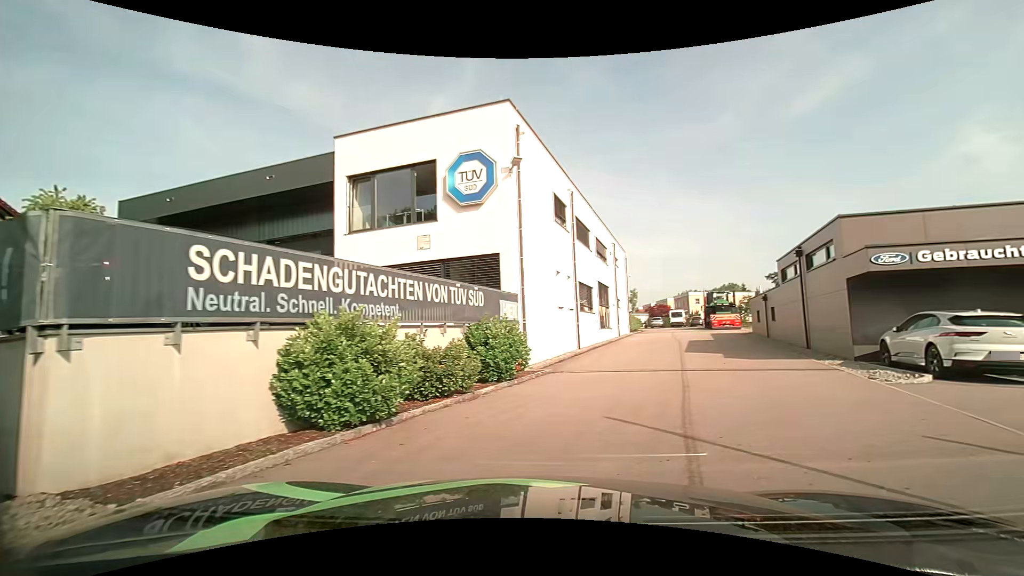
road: residential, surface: asphalt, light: Day
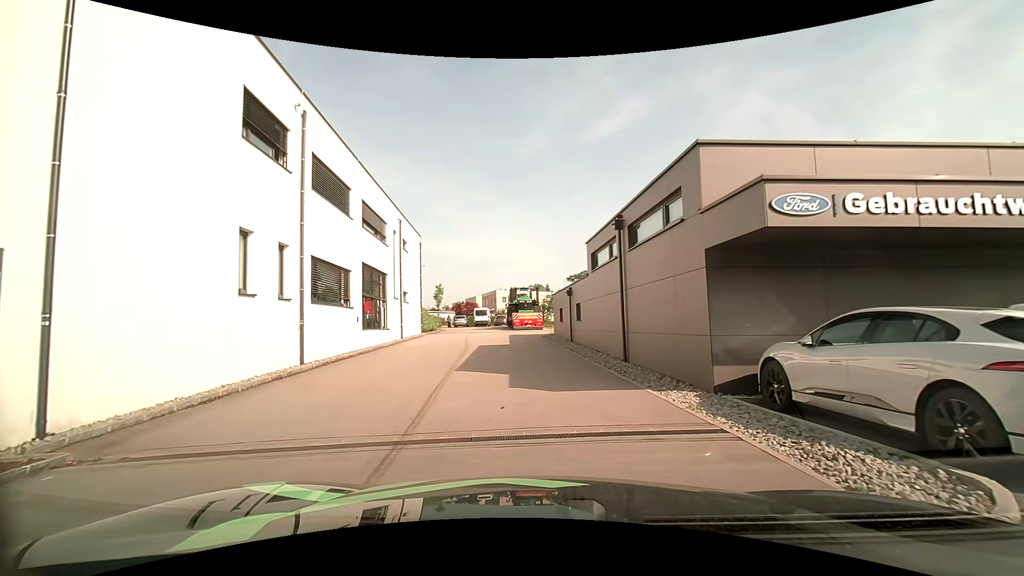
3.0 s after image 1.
(+2.8, +8.7) m; +21°
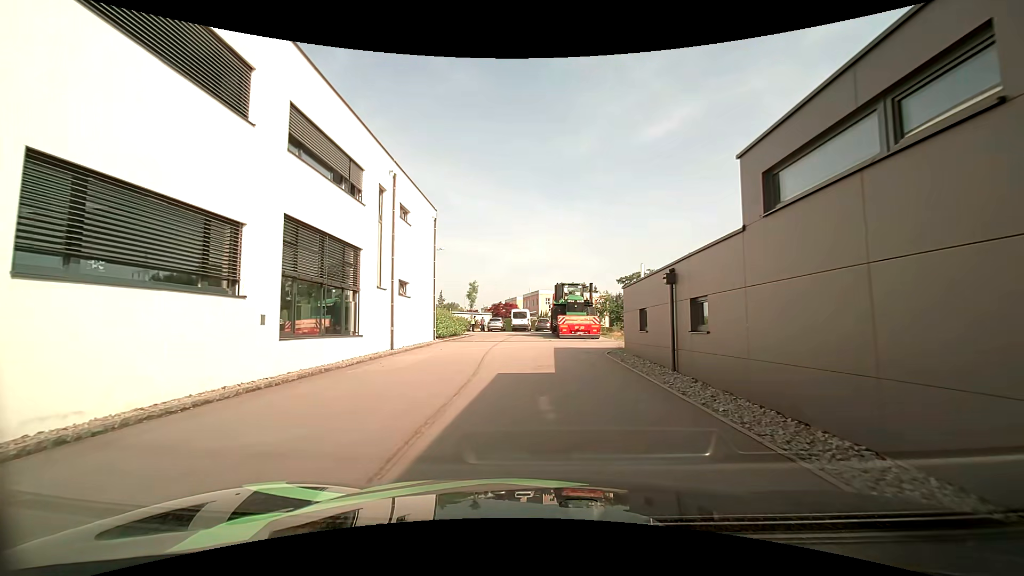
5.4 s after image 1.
(-0.5, +11.1) m; -6°
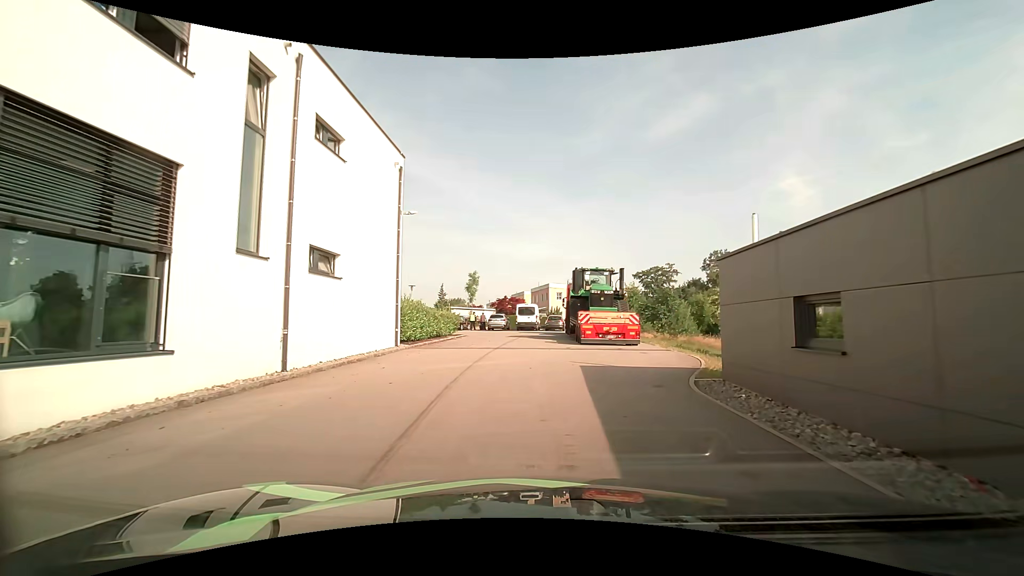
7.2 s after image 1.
(+0.1, +9.7) m; 0°
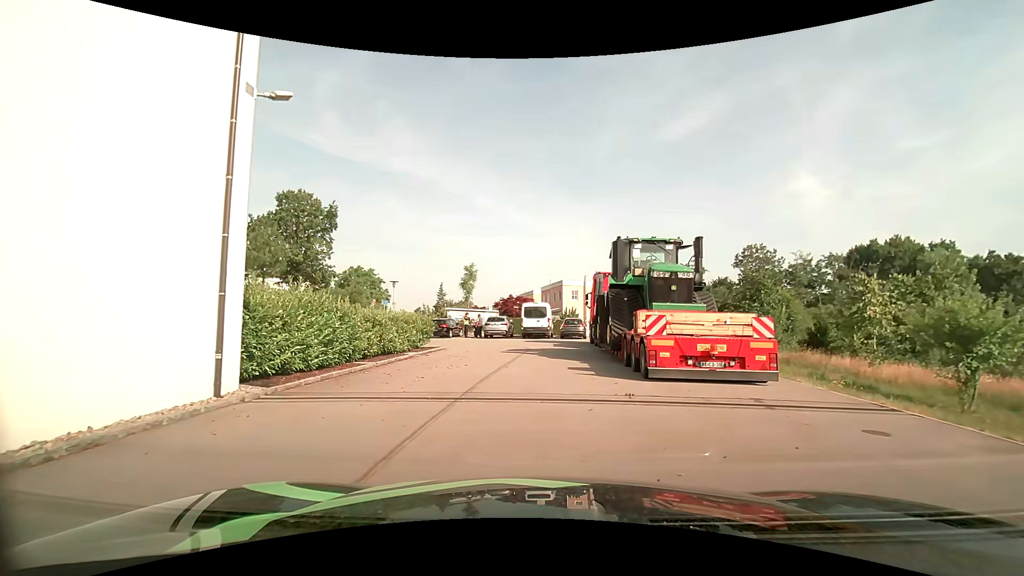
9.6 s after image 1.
(+0.1, +11.6) m; -1°
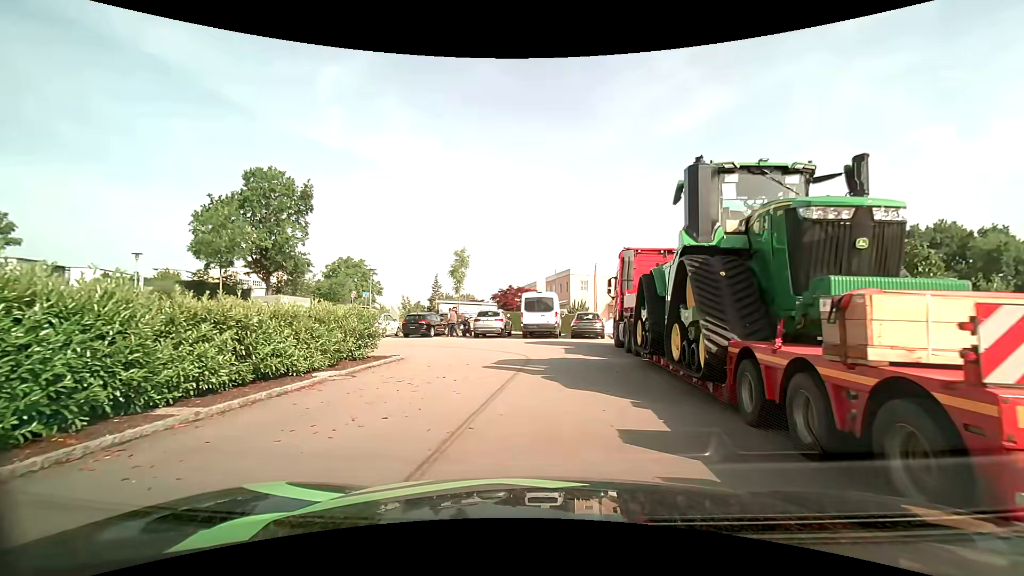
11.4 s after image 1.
(0.0, +7.8) m; 0°
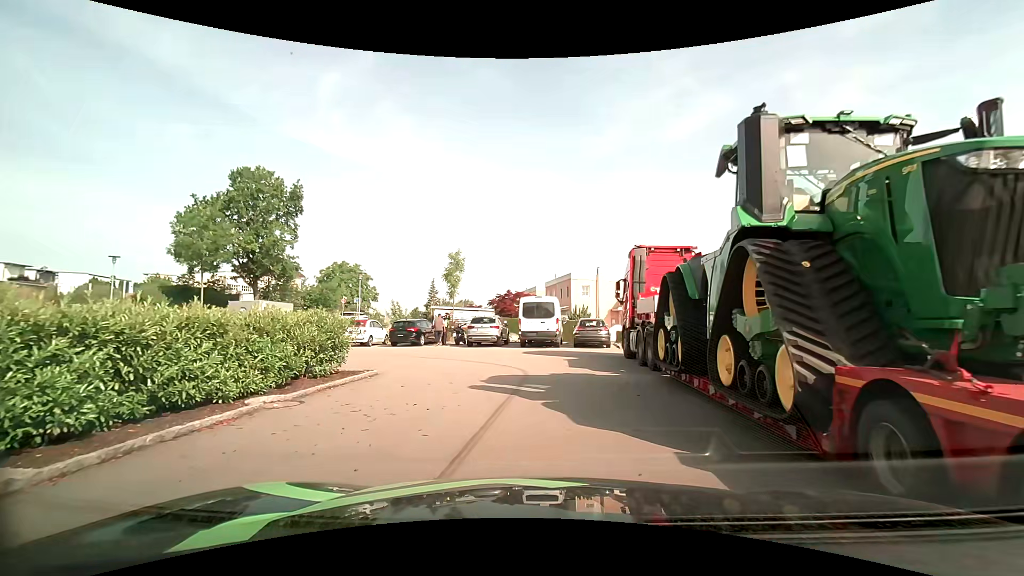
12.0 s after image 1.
(0.0, +2.4) m; 0°
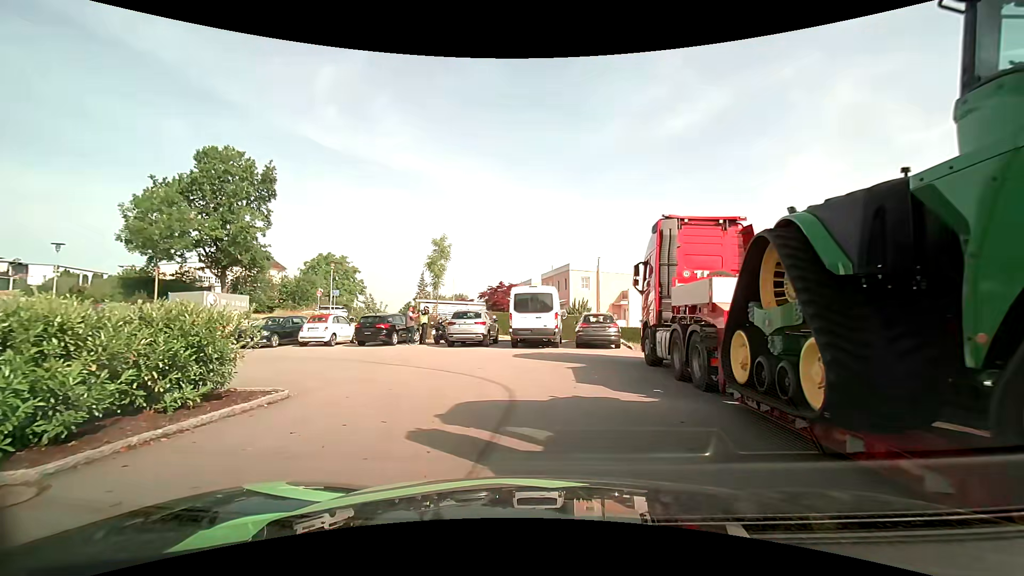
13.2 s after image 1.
(0.0, +4.4) m; 0°
